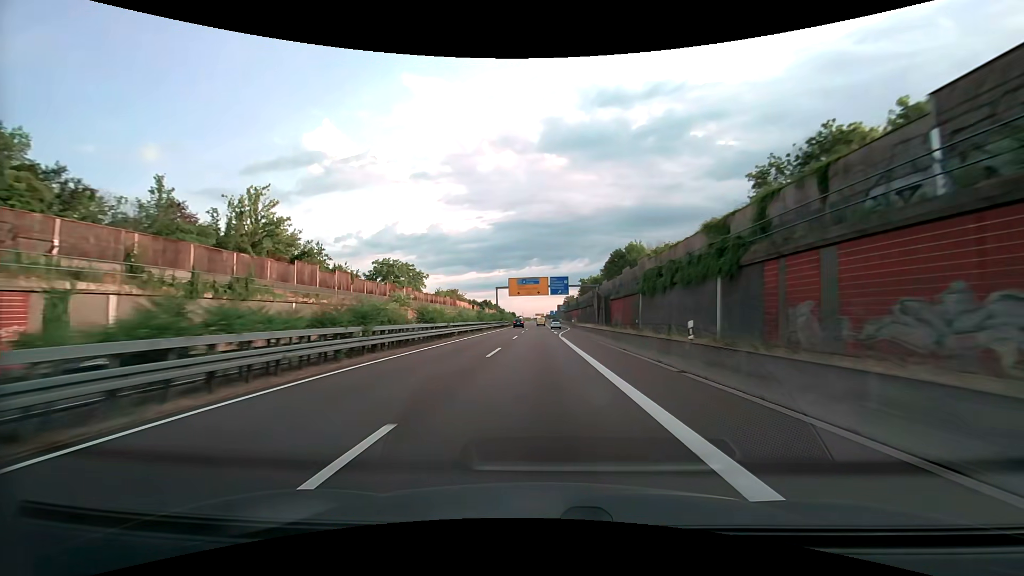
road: trunk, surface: asphalt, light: Day
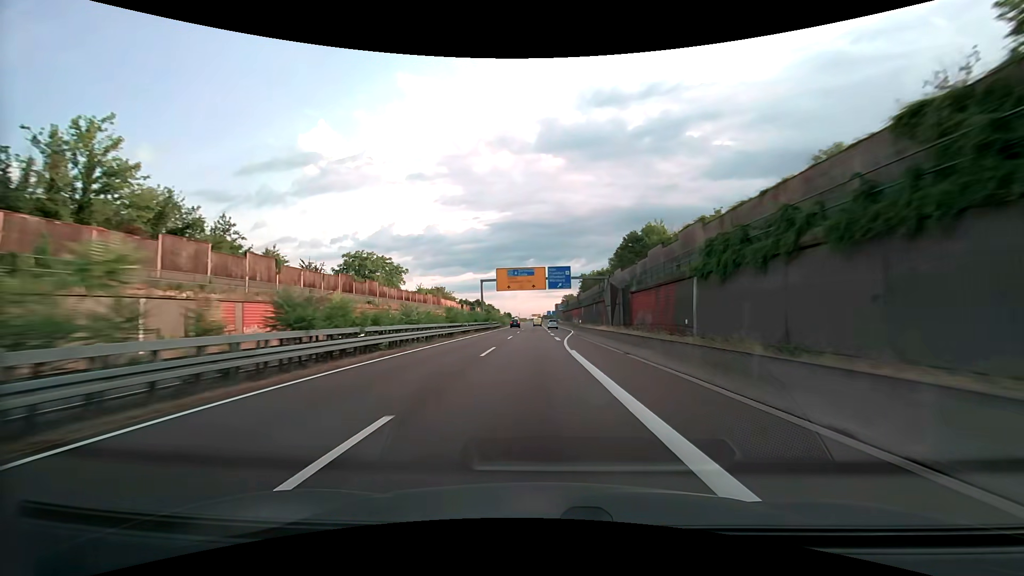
(+0.1, +17.4) m; 0°
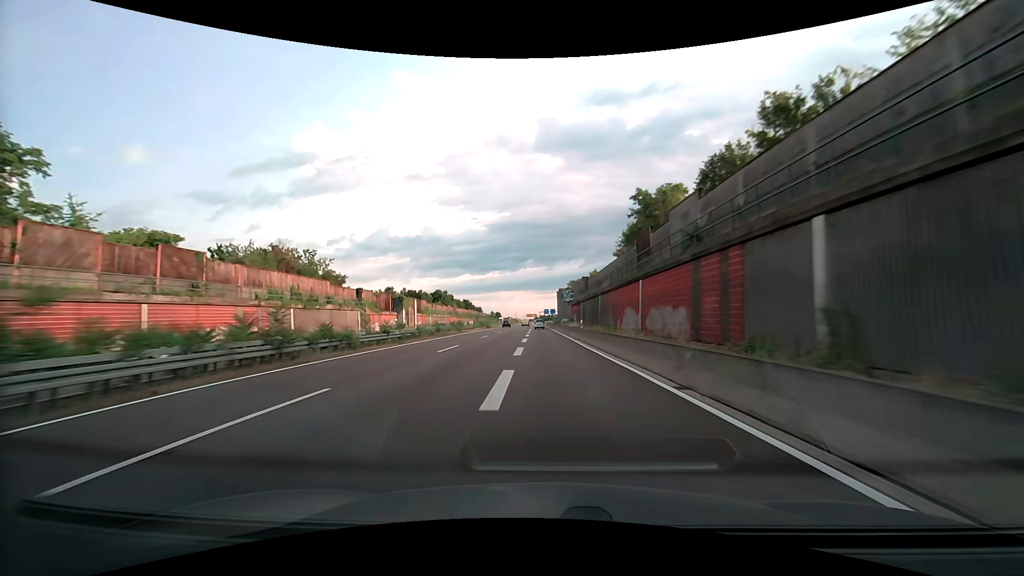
(+1.0, +87.0) m; 0°
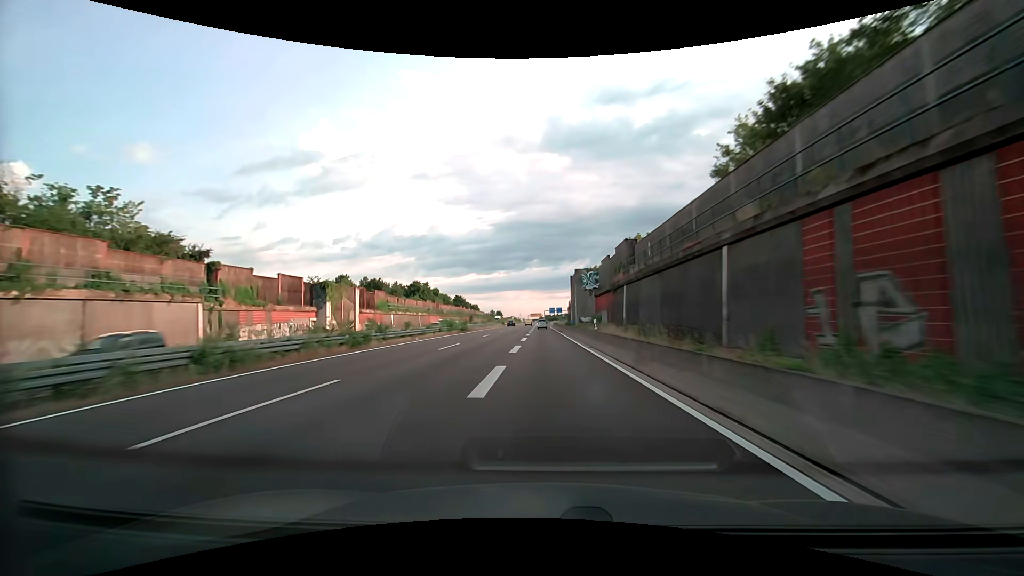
(-0.2, +34.7) m; -1°
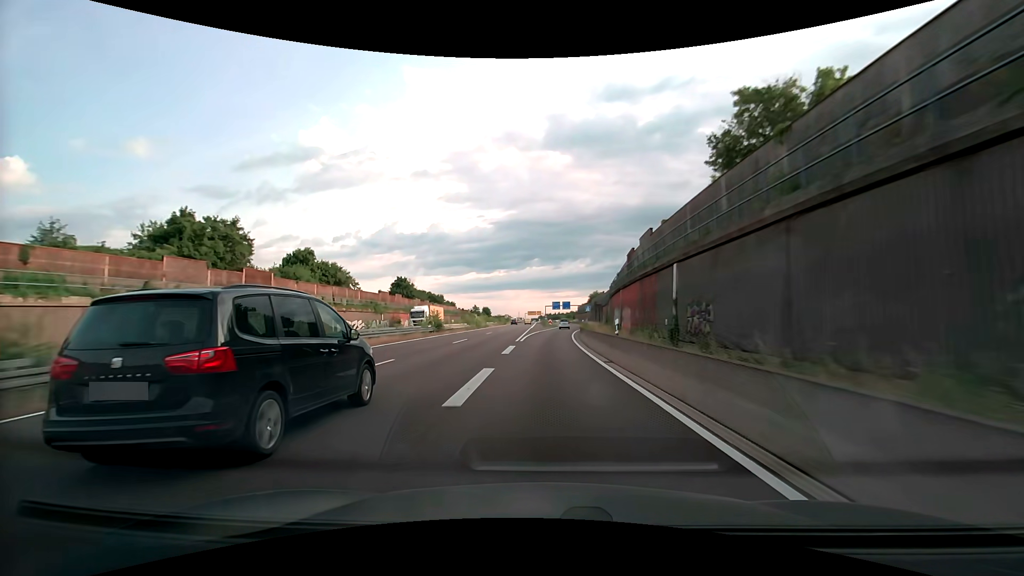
(-0.5, +84.5) m; 0°
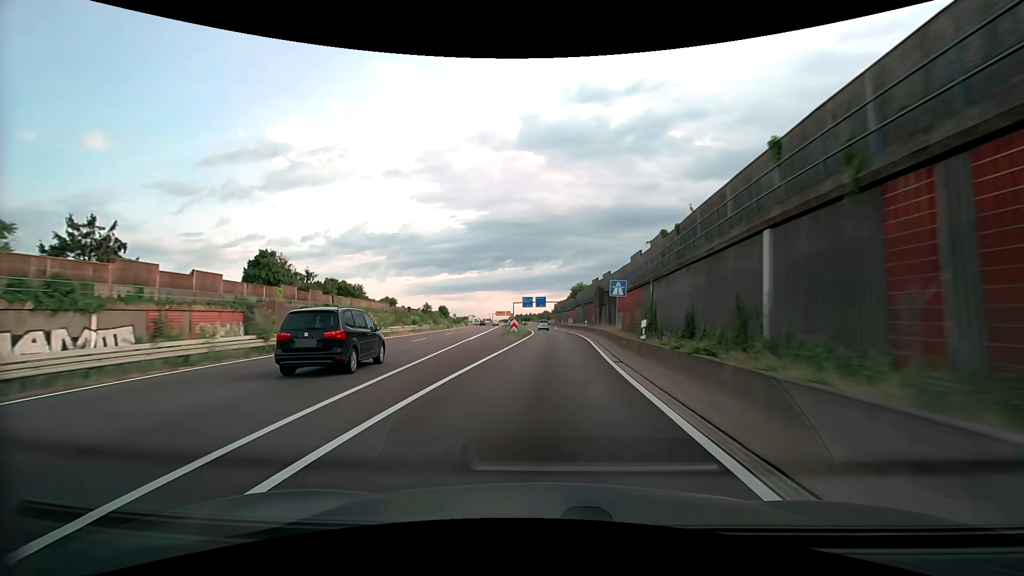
(+1.2, +49.0) m; +3°
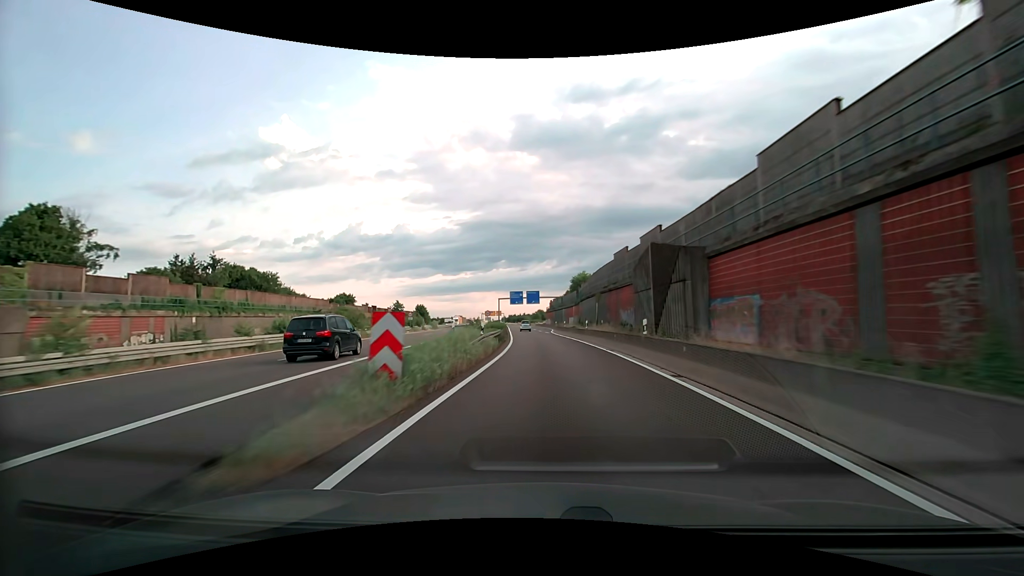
(+0.5, +32.0) m; +1°
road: motorway_link
(0, +10) (0, +20) (-1, +30) (-1, +40) (-2, +50) (-2, +60) (-3, +70) (-4, +80) (-5, +90) (-5, +100) m
